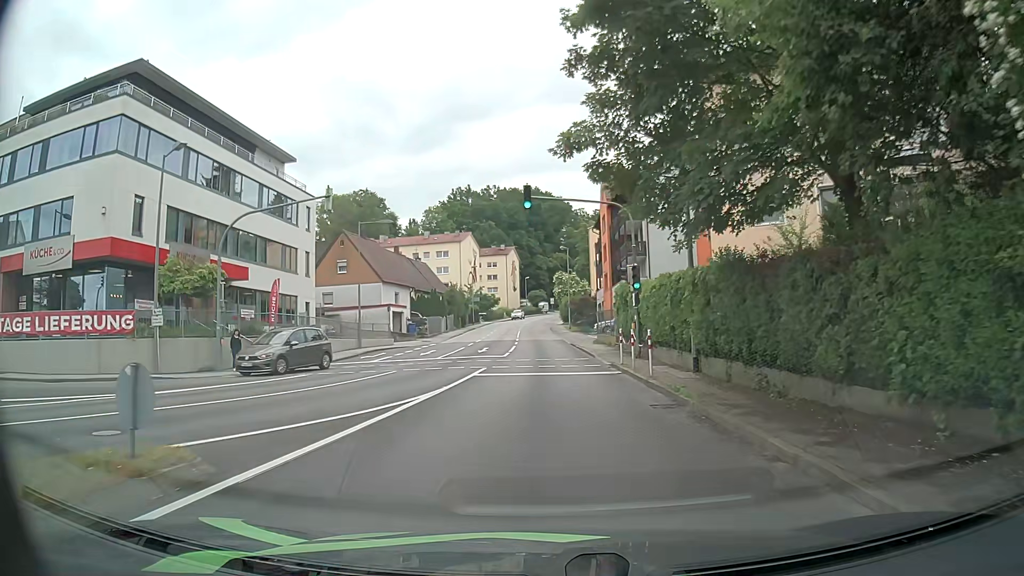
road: tertiary_link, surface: asphalt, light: Day
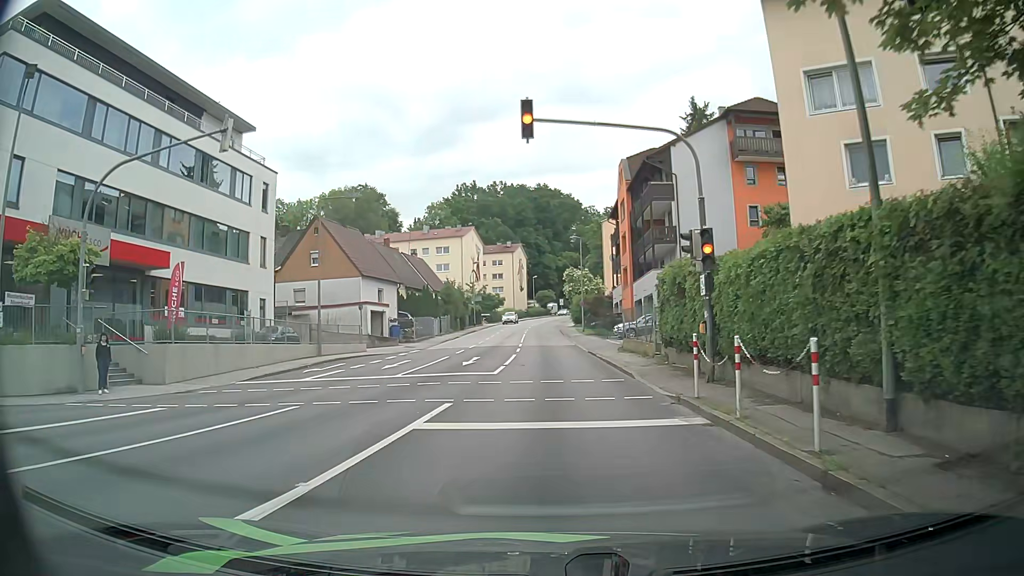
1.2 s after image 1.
(-0.1, +9.2) m; -1°
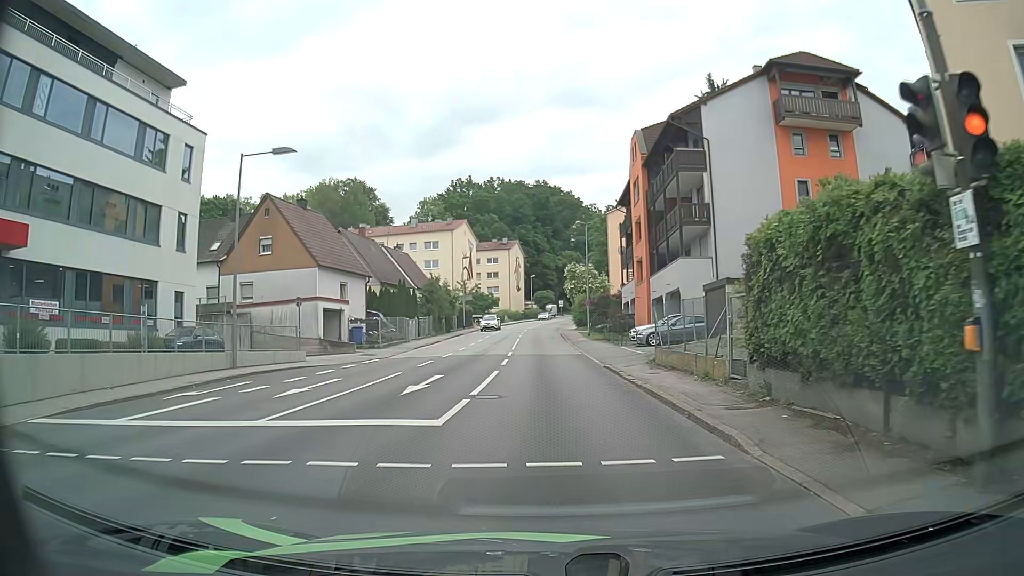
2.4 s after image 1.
(0.0, +9.4) m; 0°
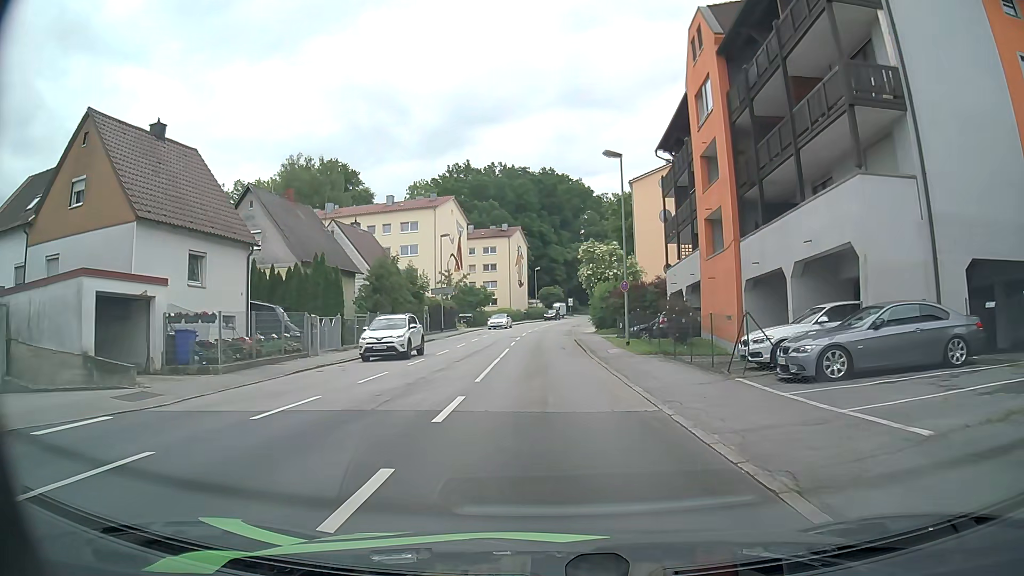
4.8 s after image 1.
(0.0, +19.8) m; 0°
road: tertiary
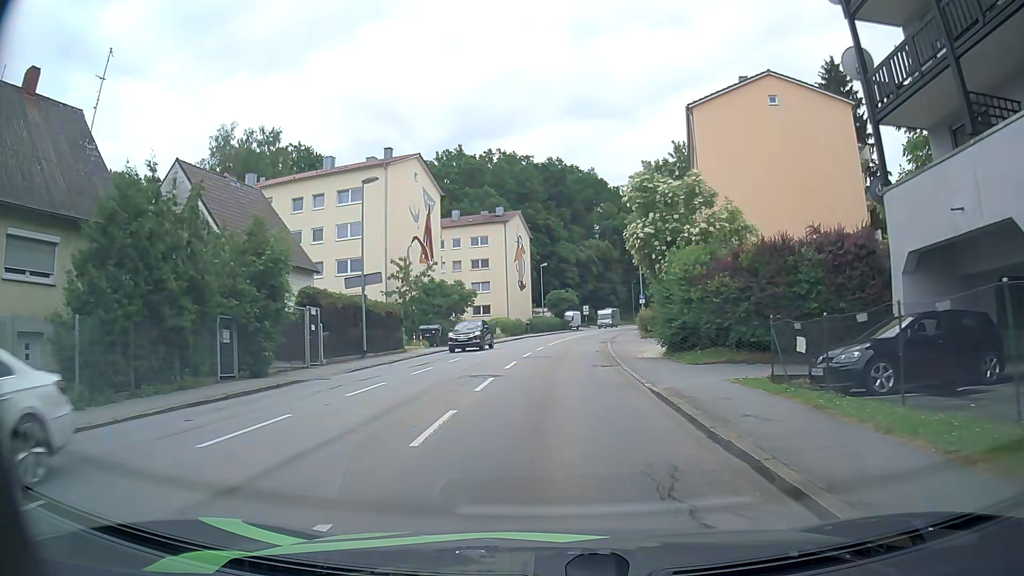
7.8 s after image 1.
(-0.4, +26.2) m; 0°
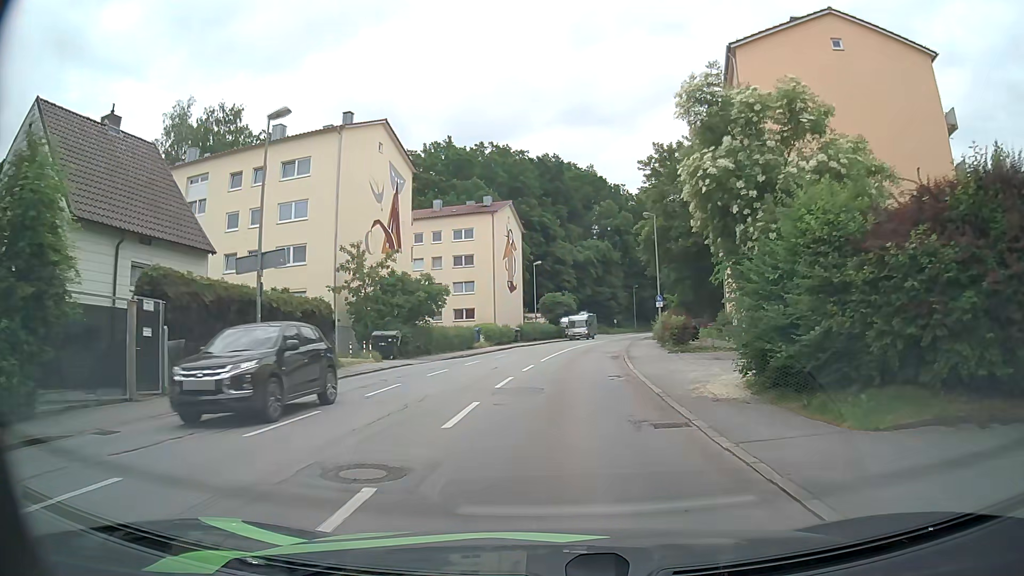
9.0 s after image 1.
(-0.1, +10.9) m; 0°
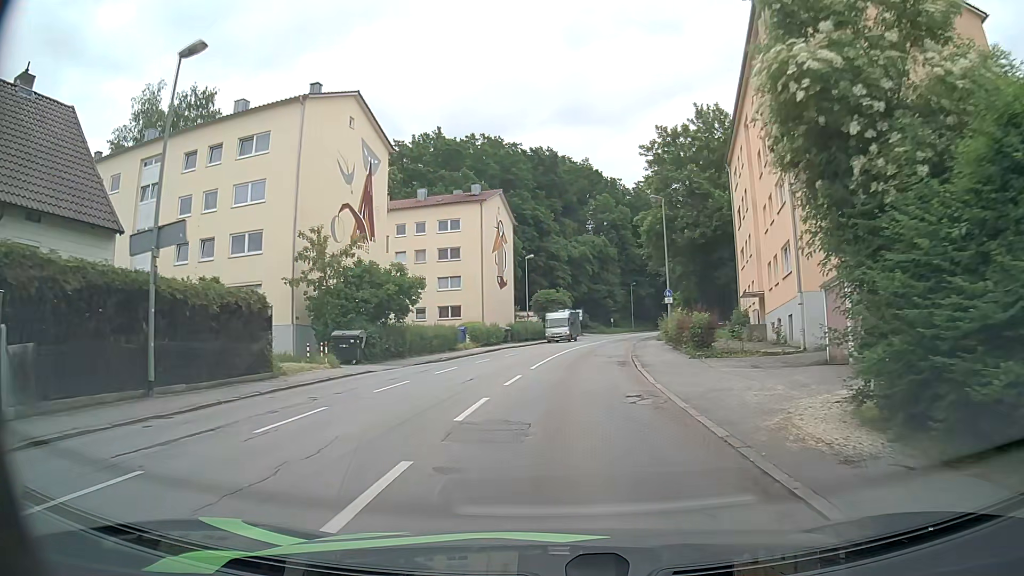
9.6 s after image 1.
(0.0, +5.6) m; 0°
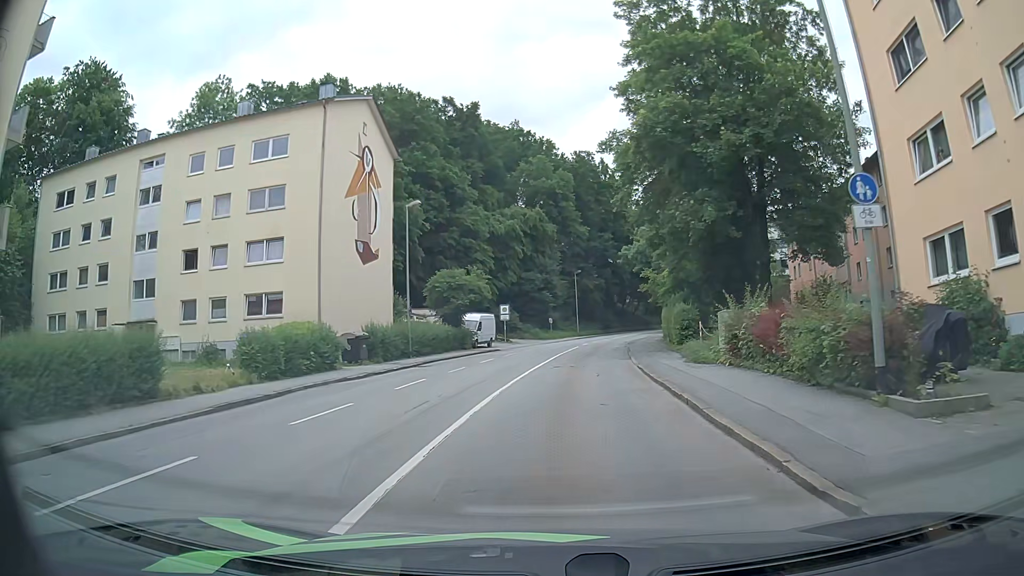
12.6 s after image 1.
(+1.6, +29.0) m; +7°
(0, +10) (0, +20) (+1, +30) (+2, +40) (+3, +50) (+5, +60) (+7, +69) (+9, +79) (+12, +89) (+16, +98) m
